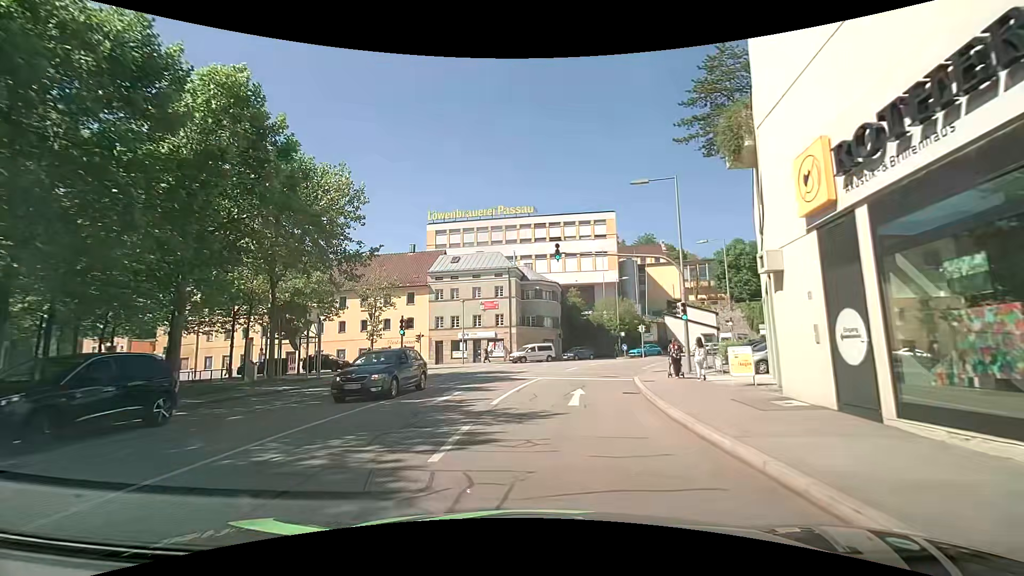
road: residential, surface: asphalt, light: Day
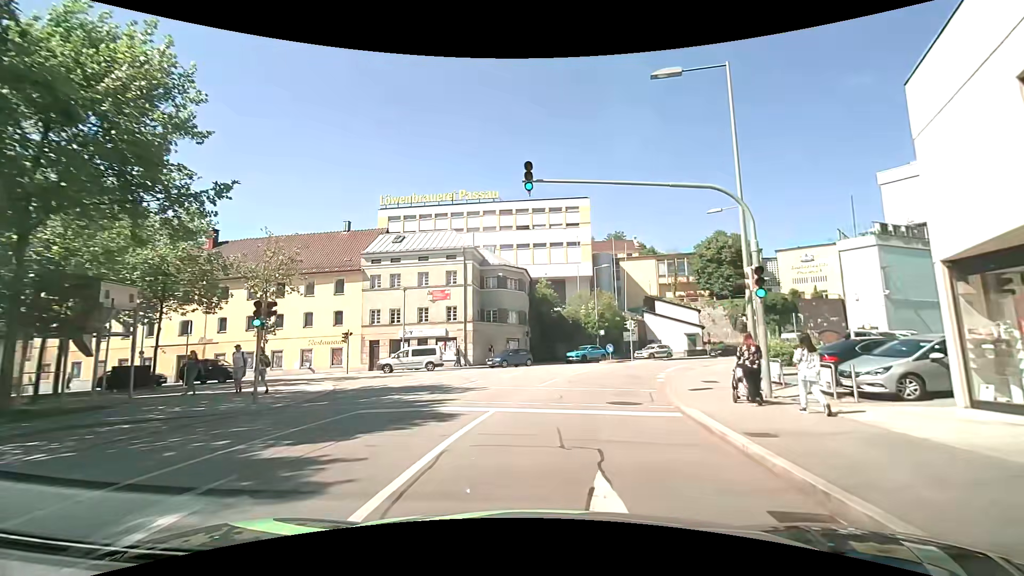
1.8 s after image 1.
(+0.4, +11.3) m; +4°
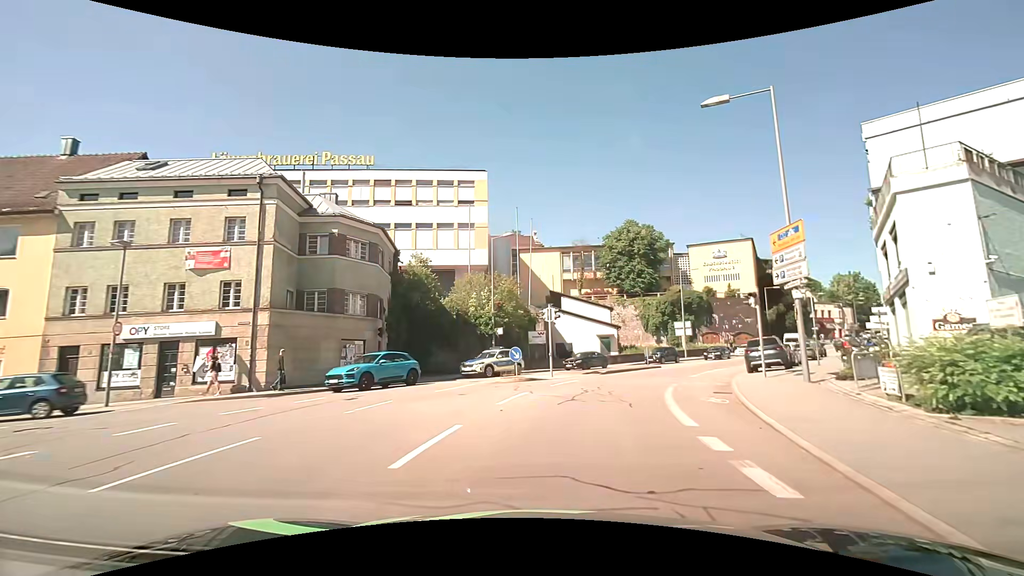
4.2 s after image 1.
(+1.9, +17.7) m; +12°
